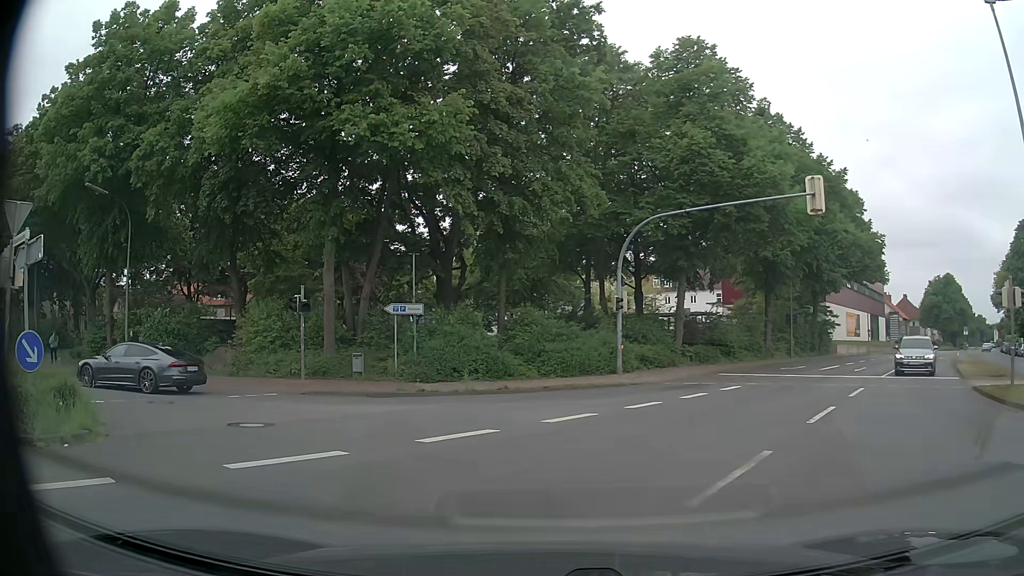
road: primary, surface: asphalt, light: Day
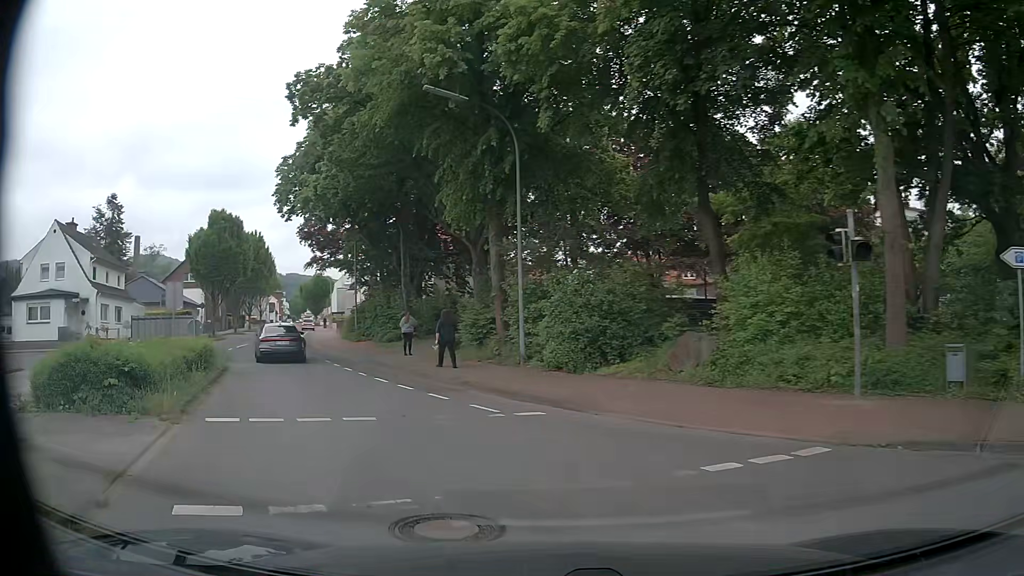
(-4.6, +11.2) m; -42°
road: unclassified
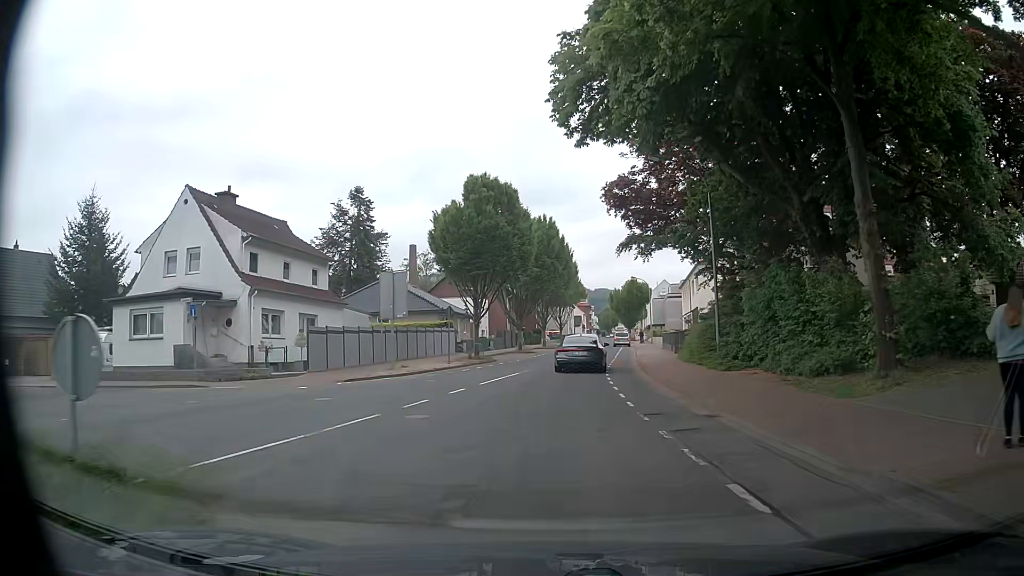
(-6.4, +18.7) m; -27°
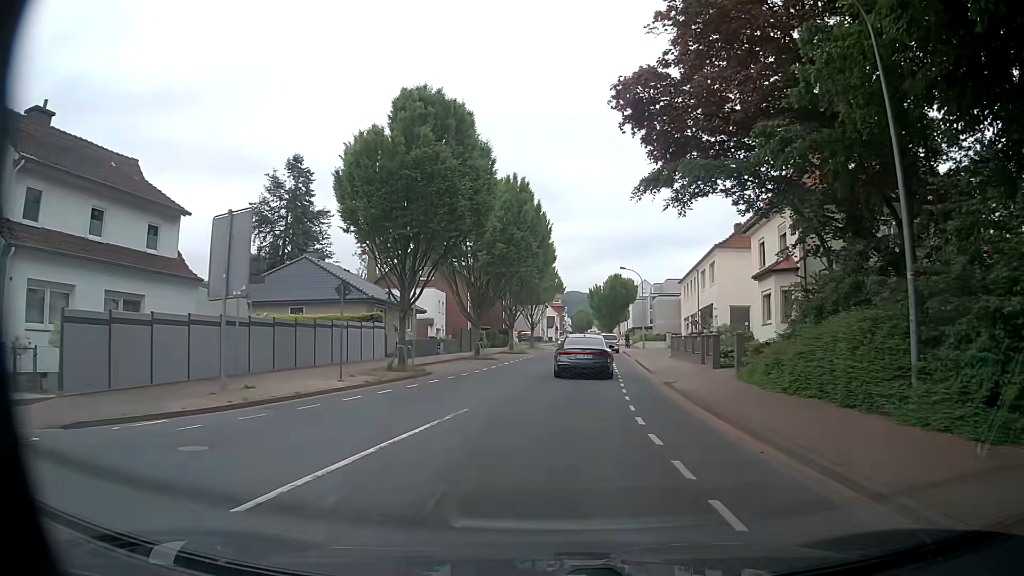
(+0.2, +14.5) m; +3°
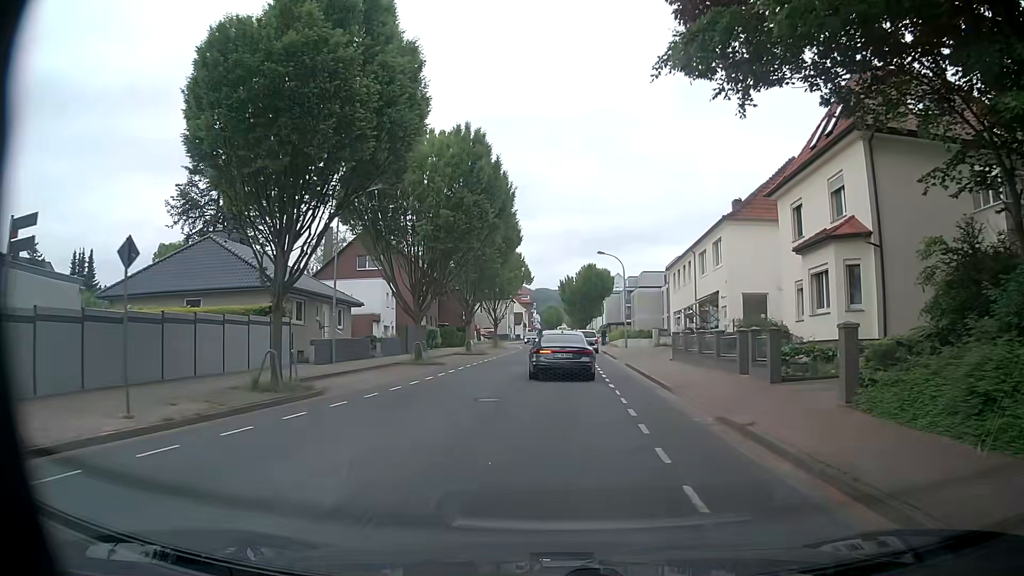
(+0.2, +9.6) m; +3°
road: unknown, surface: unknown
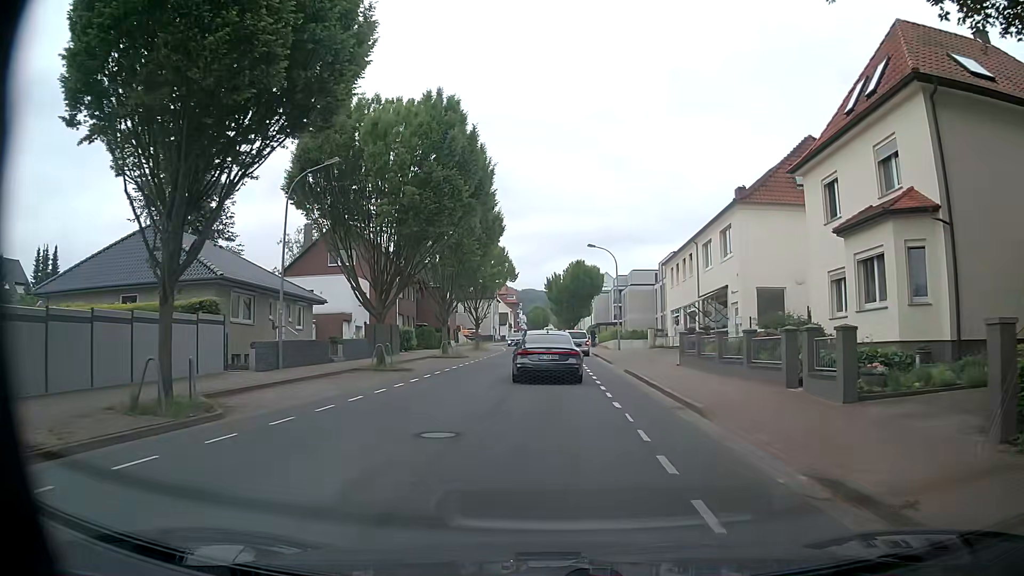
(0.0, +4.7) m; +1°
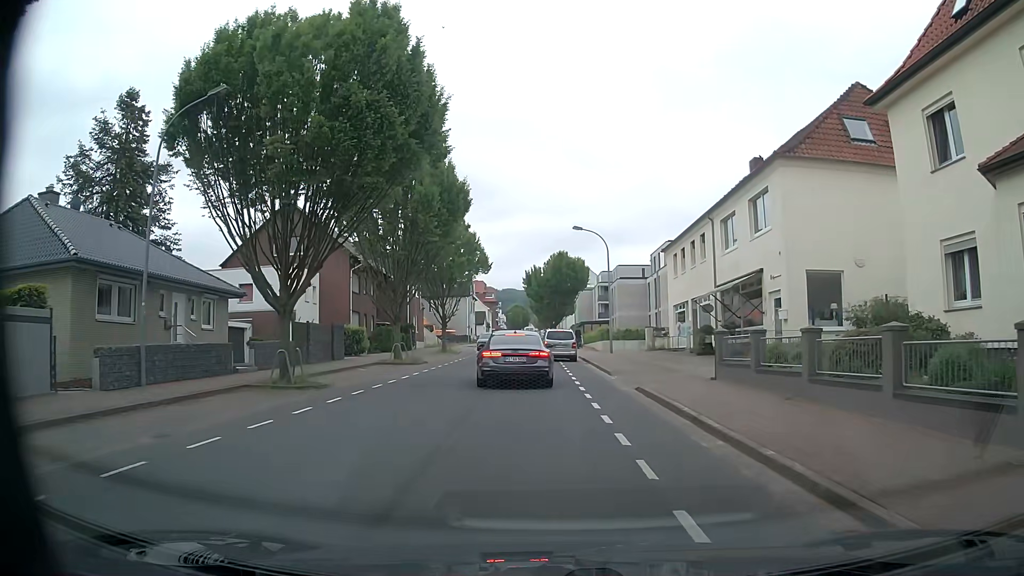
(0.0, +8.1) m; 0°
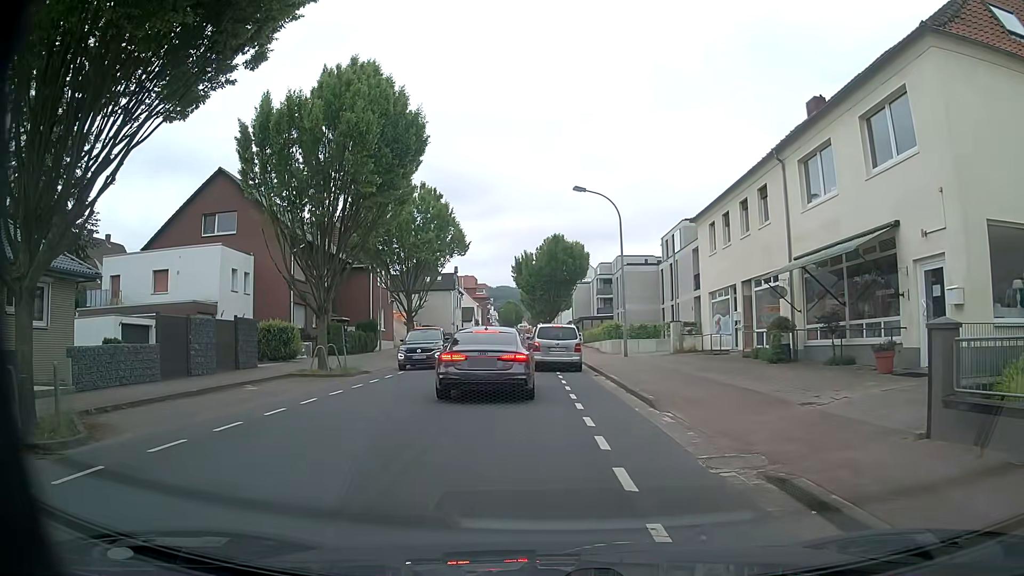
(+0.3, +10.3) m; 0°
(0, +10) (-1, +20) (-3, +30) (-3, +40) (-3, +50) (-3, +60) (-3, +70) (-3, +80) (-3, +90) (-3, +100) m
